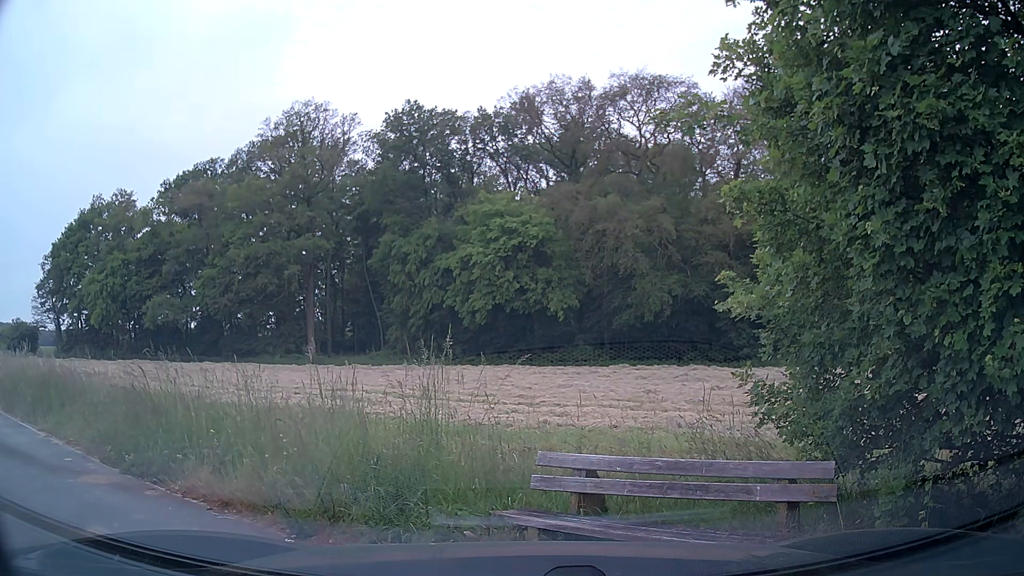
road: unclassified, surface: asphalt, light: Day
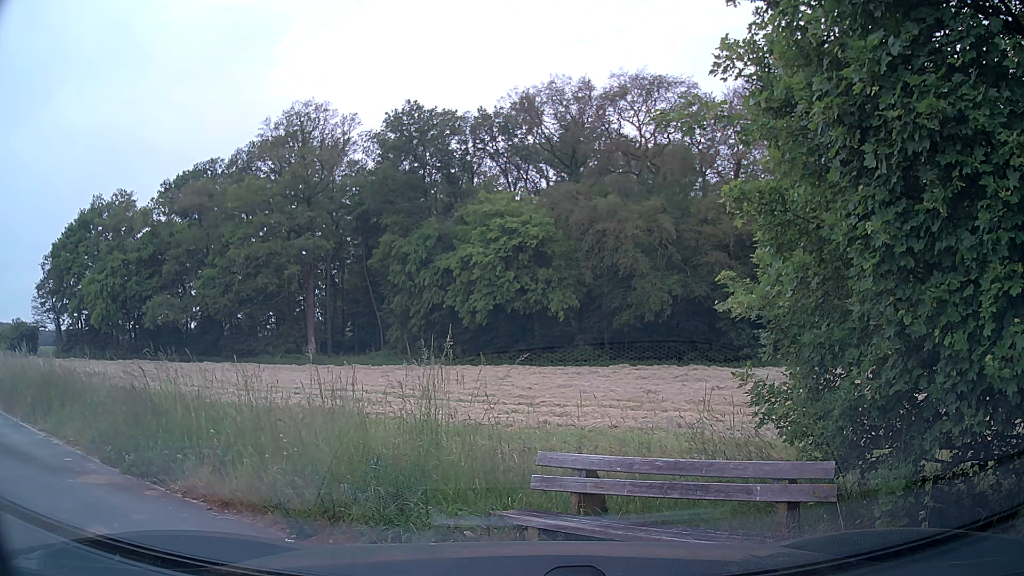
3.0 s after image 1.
(0.0, 0.0) m; 0°
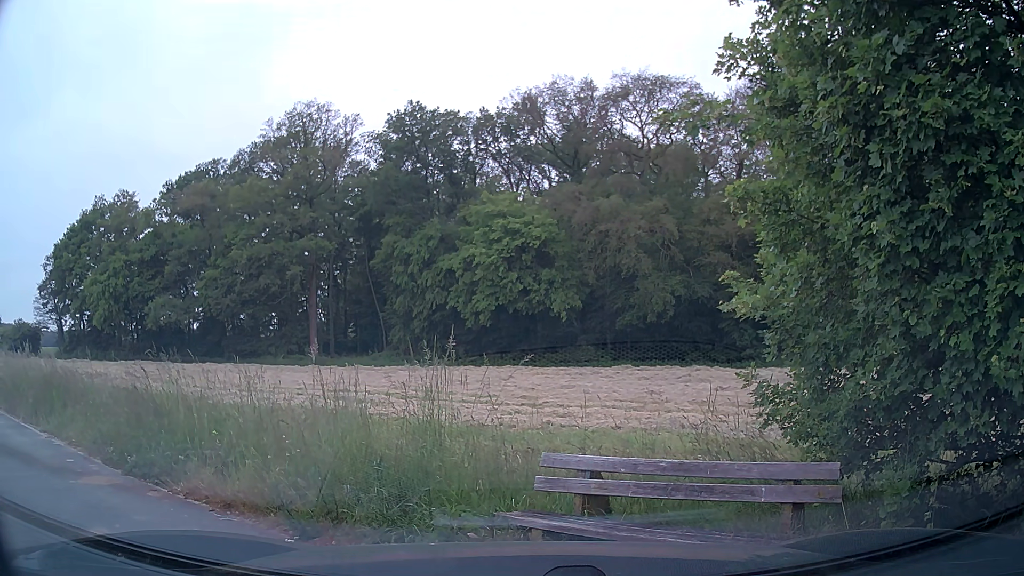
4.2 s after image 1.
(0.0, 0.0) m; 0°
